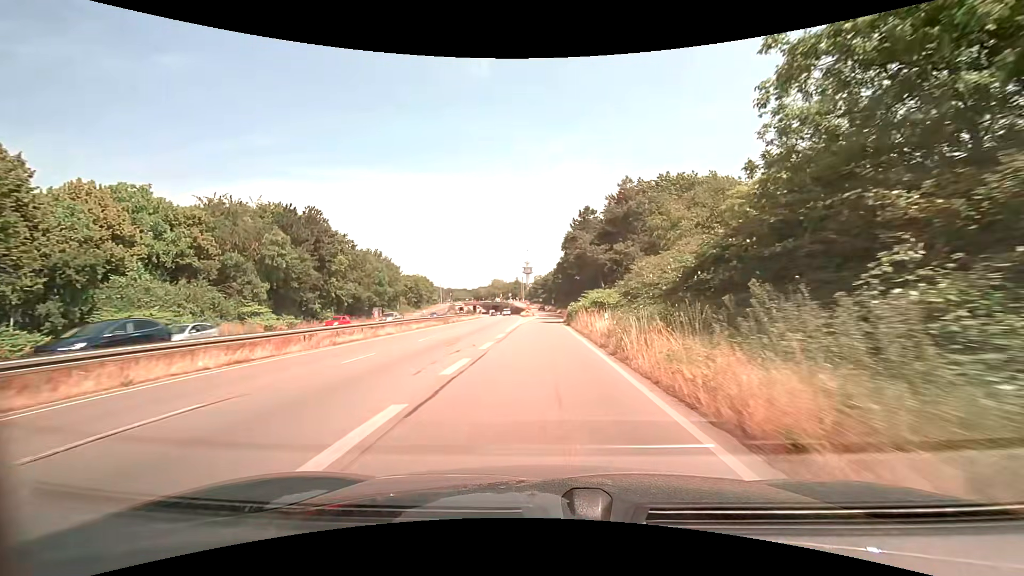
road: trunk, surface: asphalt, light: Day
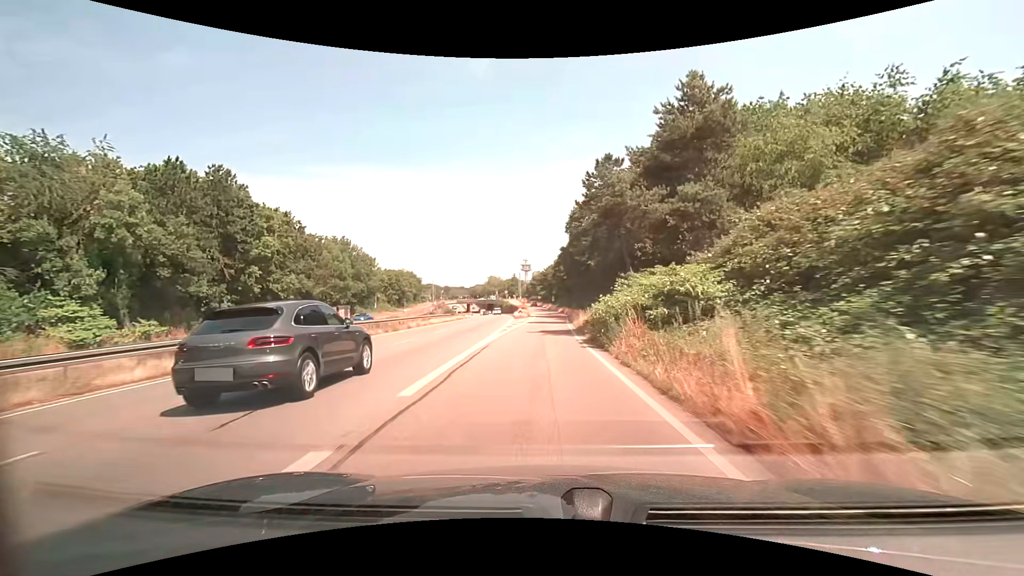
(0.0, +20.5) m; 0°
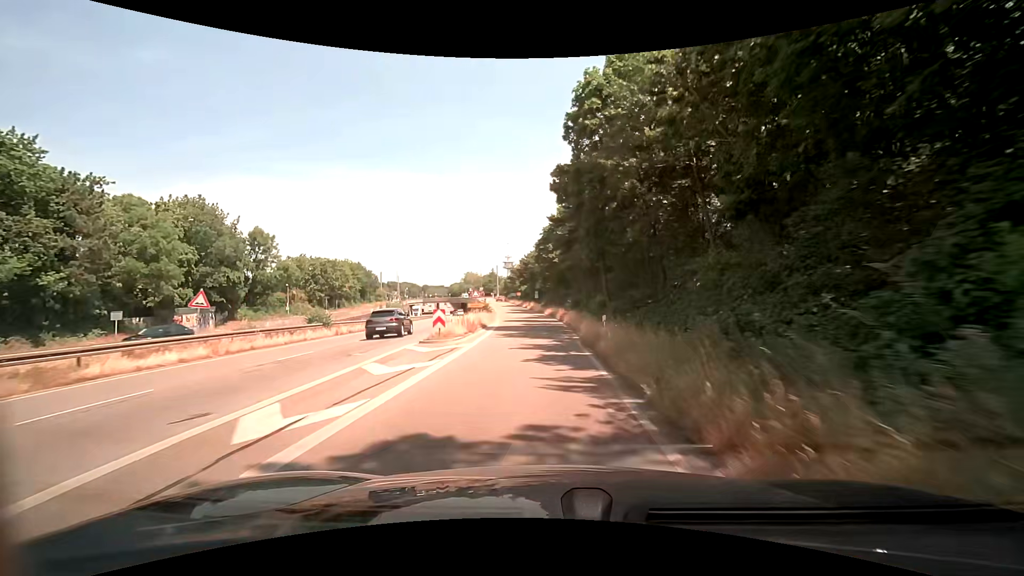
(+0.6, +39.8) m; +2°
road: trunk_link
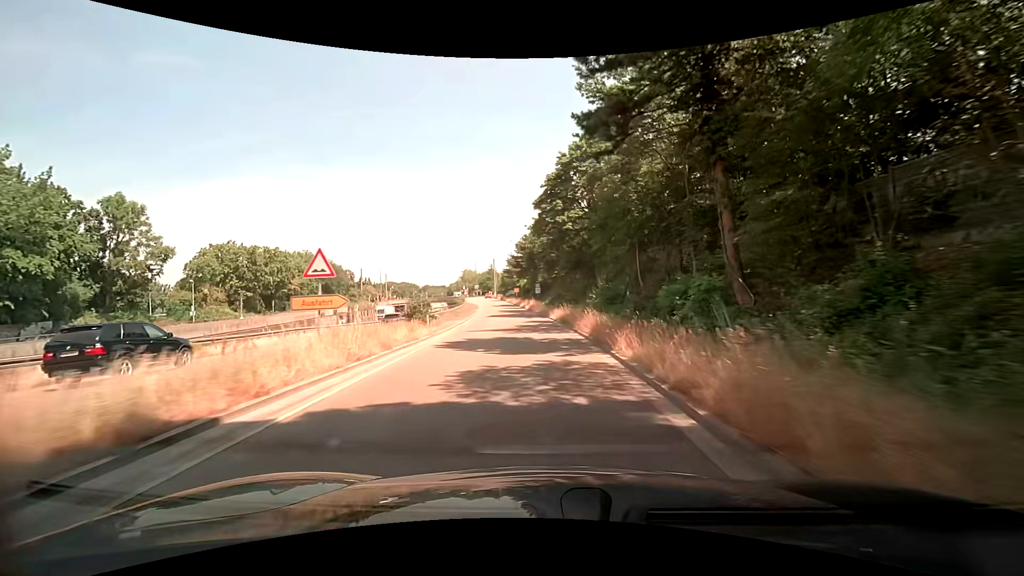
(+0.1, +28.9) m; 0°
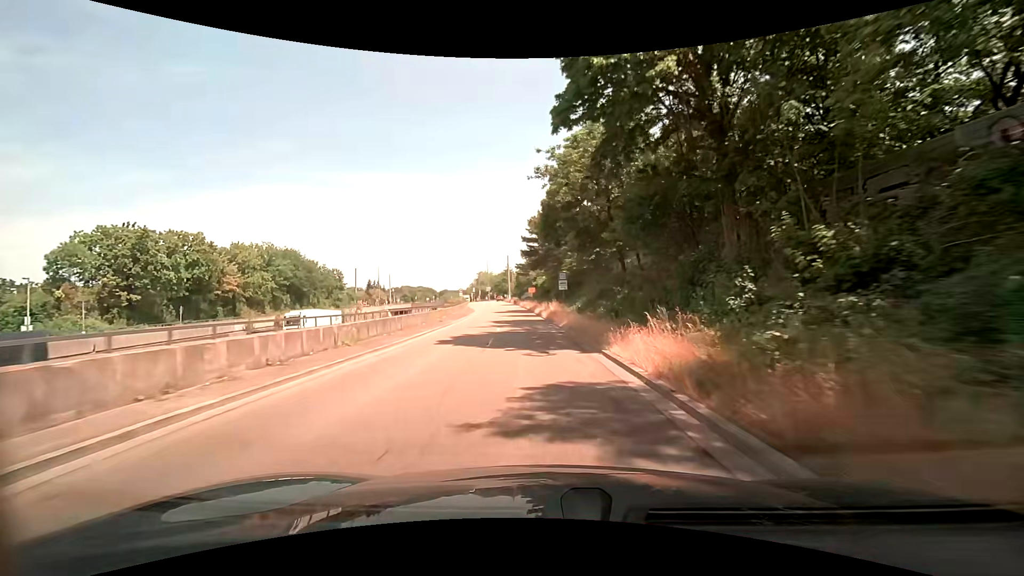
(-0.6, +27.9) m; -2°
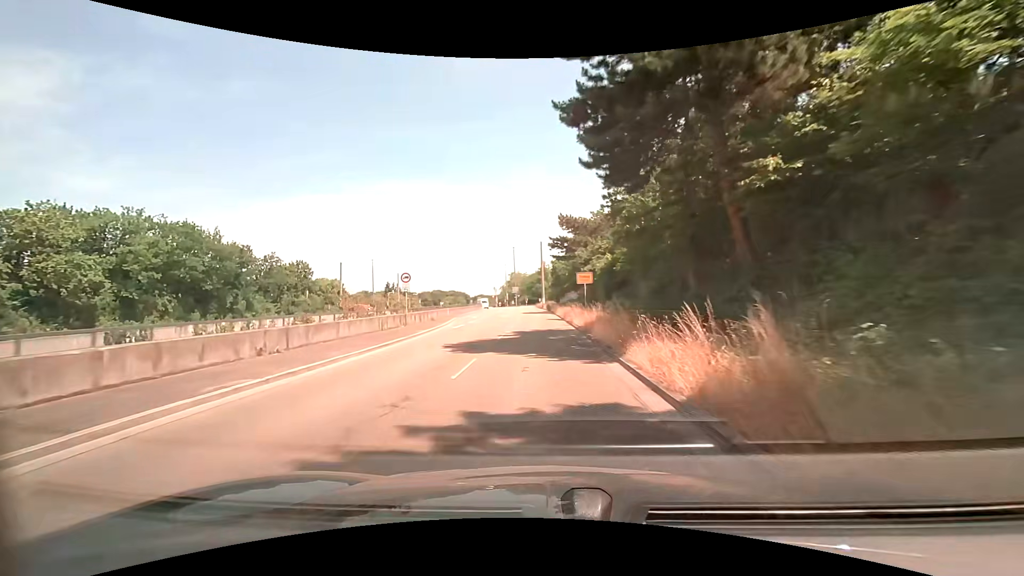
(-2.0, +43.3) m; -5°
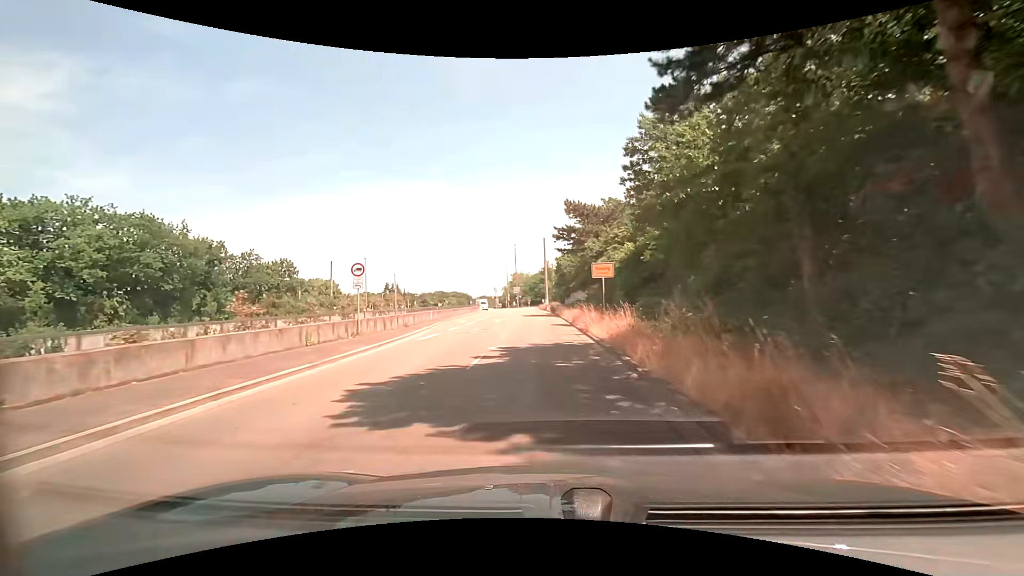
(0.0, +7.7) m; 0°
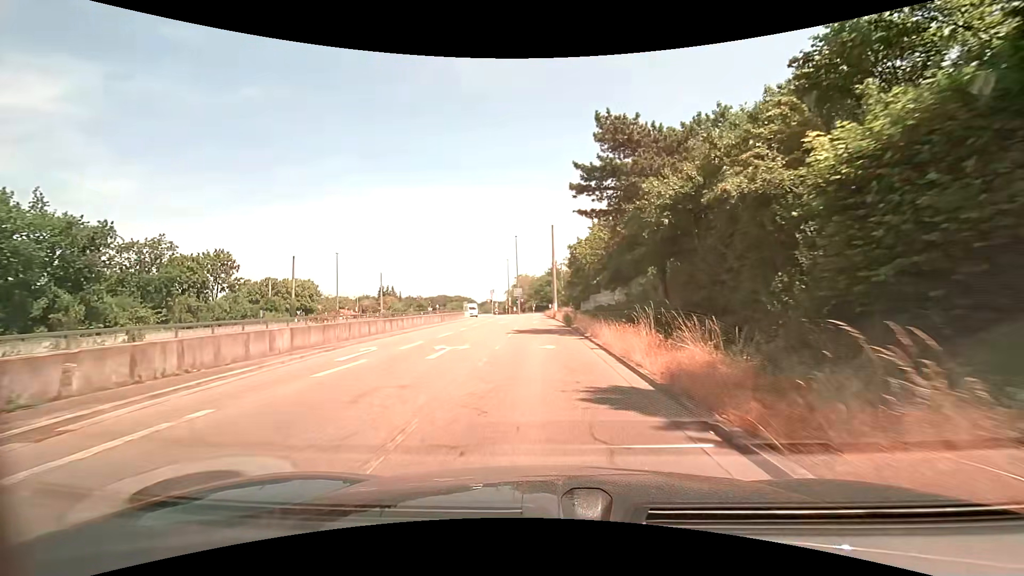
(-0.2, +21.3) m; -1°
(0, +10) (0, +20) (0, +30) (-1, +40) (-1, +50) (-1, +60) (-2, +70) (-2, +80) (+1, +89) (+9, +95) m
